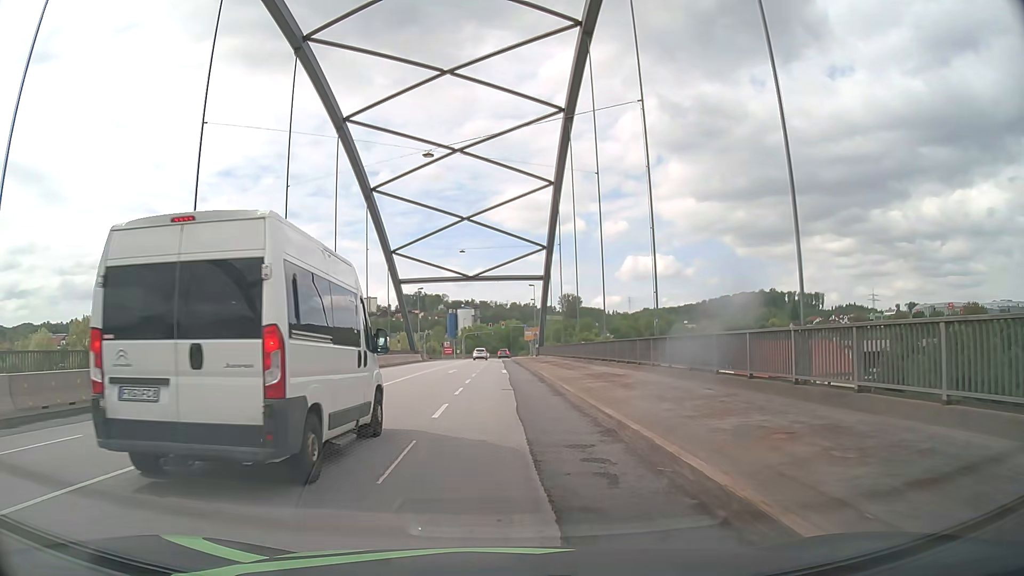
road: primary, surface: asphalt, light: Day
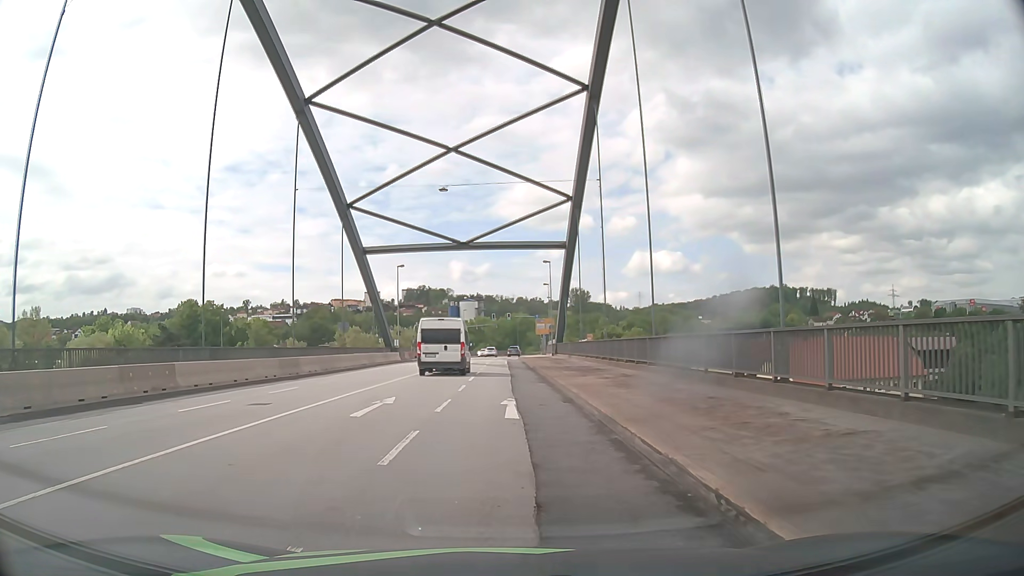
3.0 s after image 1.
(-0.4, +23.2) m; -1°
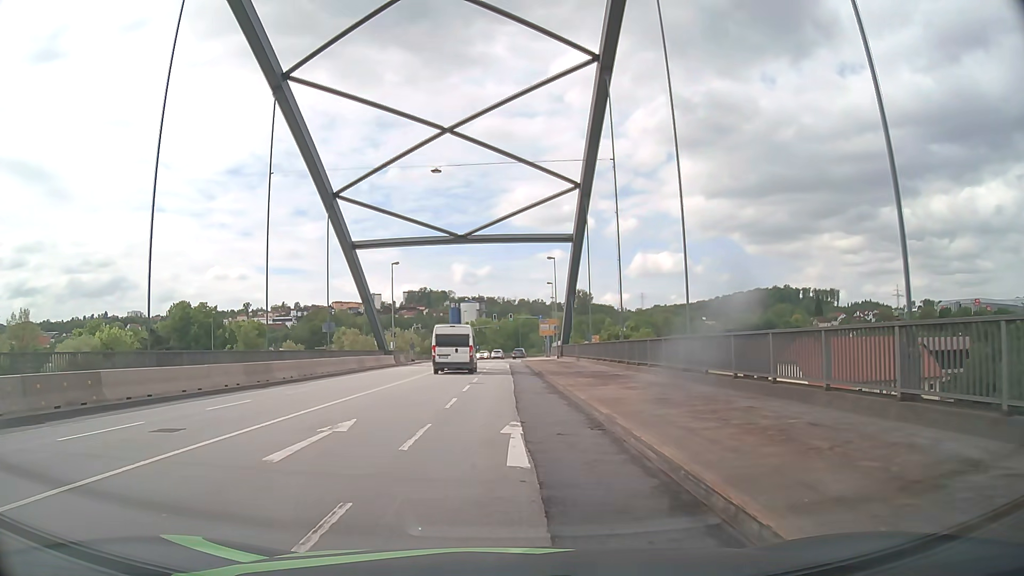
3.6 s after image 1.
(0.0, +4.7) m; -1°
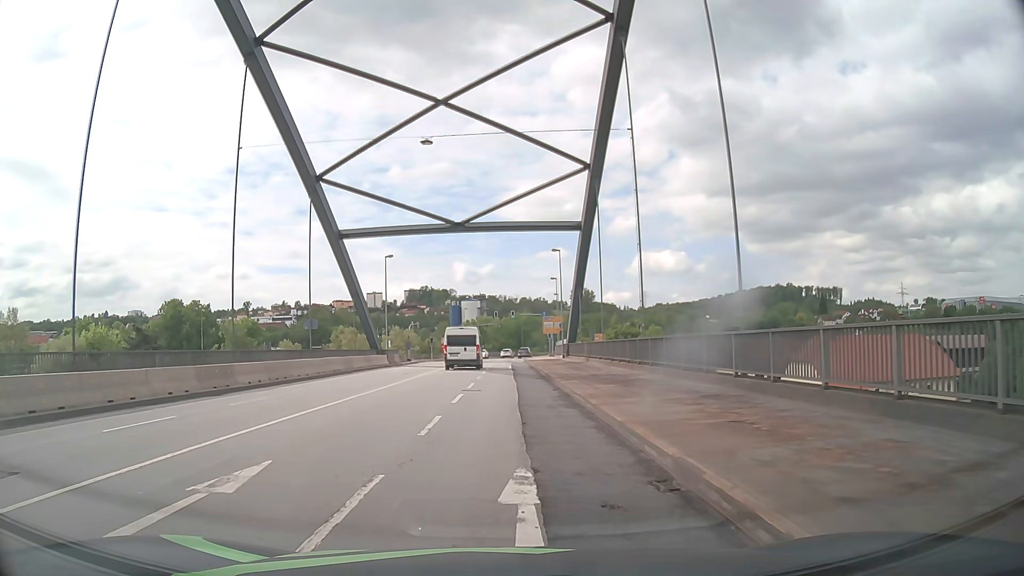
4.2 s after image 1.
(+0.1, +4.7) m; +1°
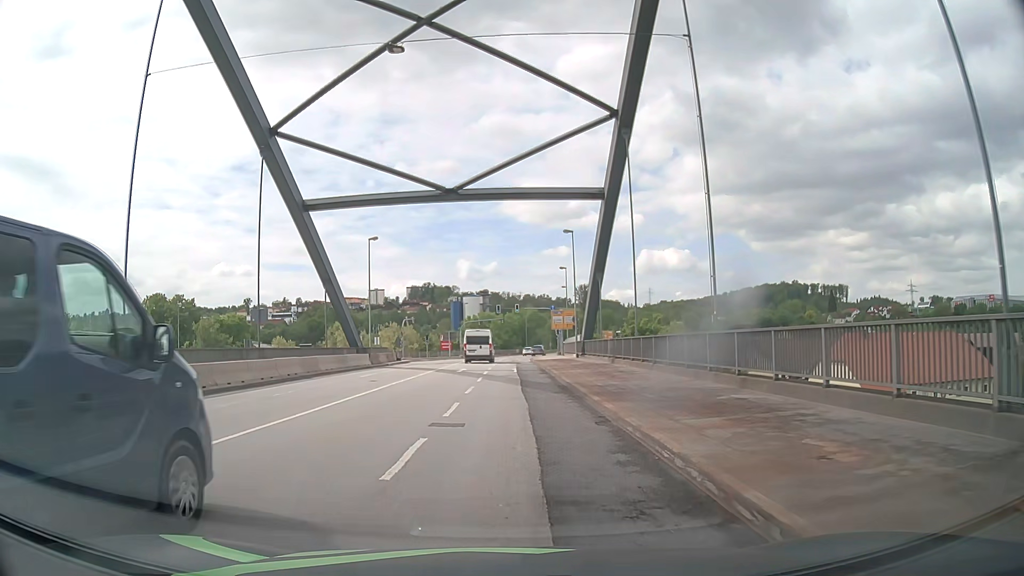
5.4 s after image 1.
(0.0, +9.4) m; 0°
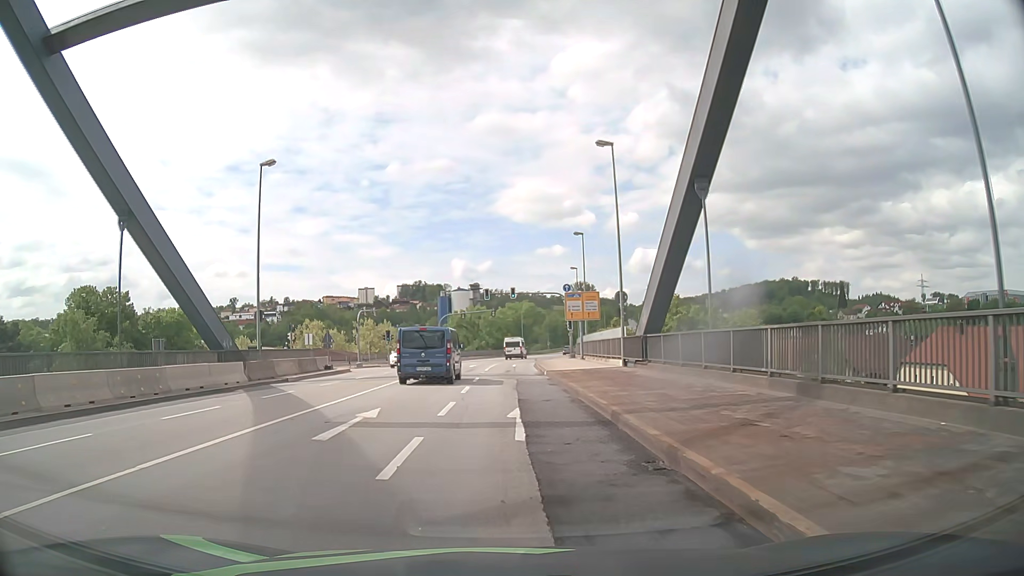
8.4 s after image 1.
(+0.1, +24.2) m; +1°
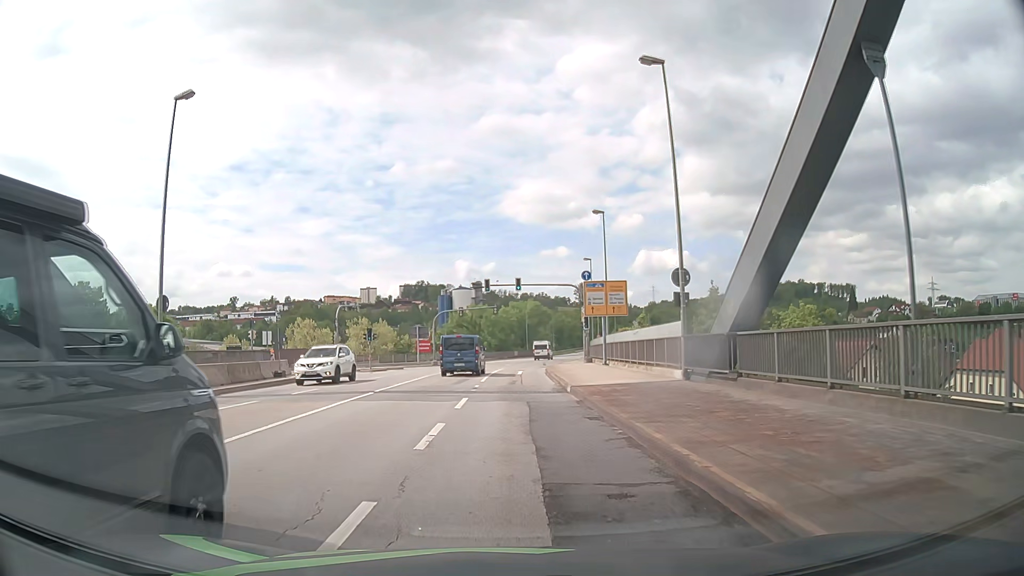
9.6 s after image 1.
(-0.1, +9.9) m; 0°
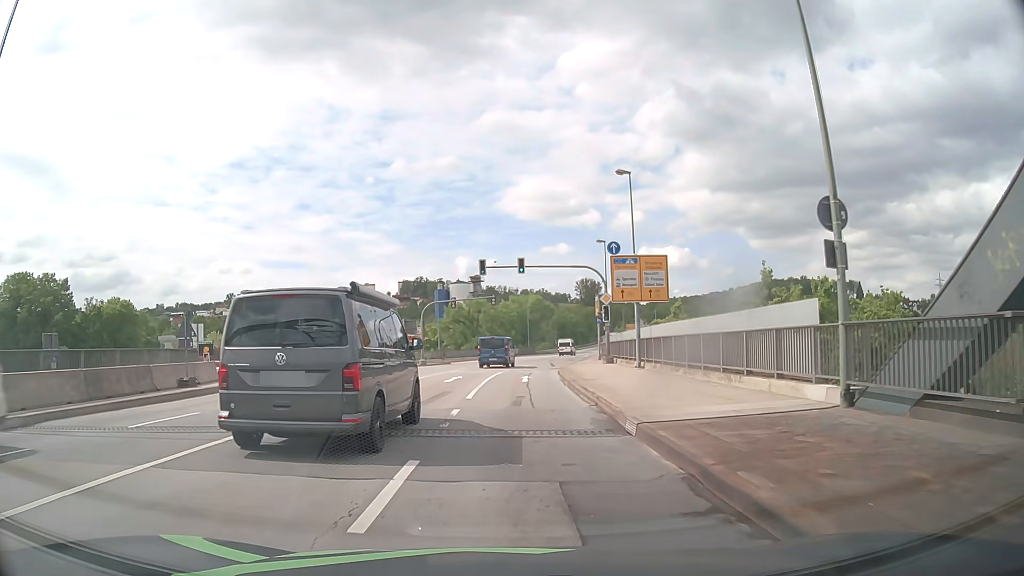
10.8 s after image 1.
(-0.1, +10.0) m; 0°
(0, +10) (0, +20) (+1, +30) (+1, +40) (+2, +50) (+4, +60) (+5, +70) (+6, +80) (+8, +90) (+9, +99) m
